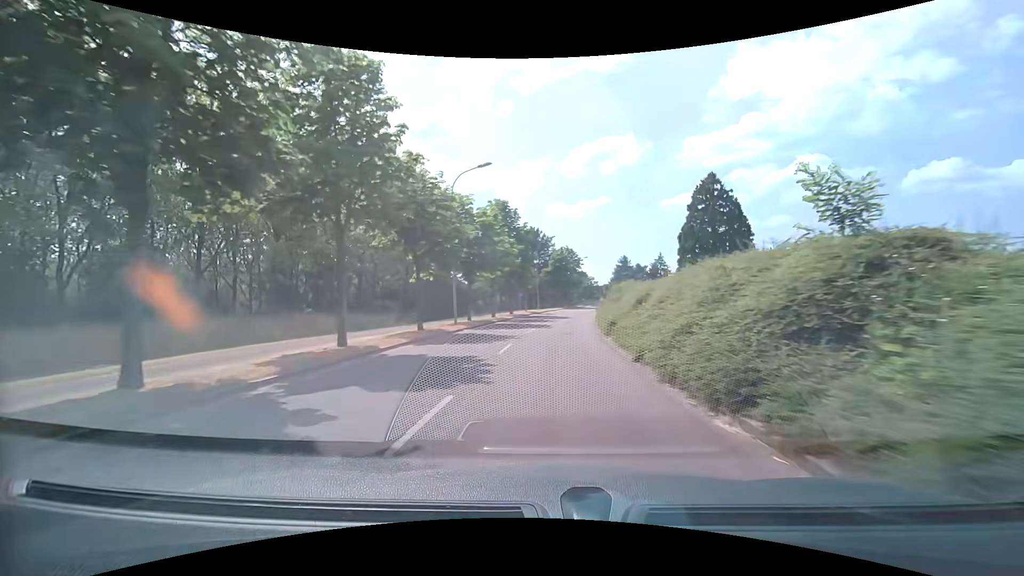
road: tertiary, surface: asphalt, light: Day
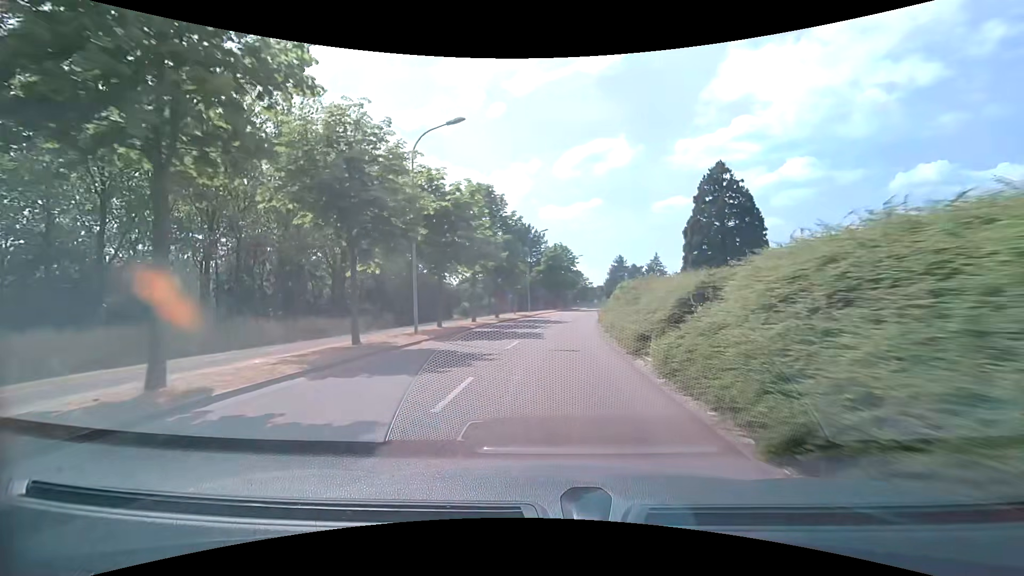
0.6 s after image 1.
(0.0, +7.1) m; +1°
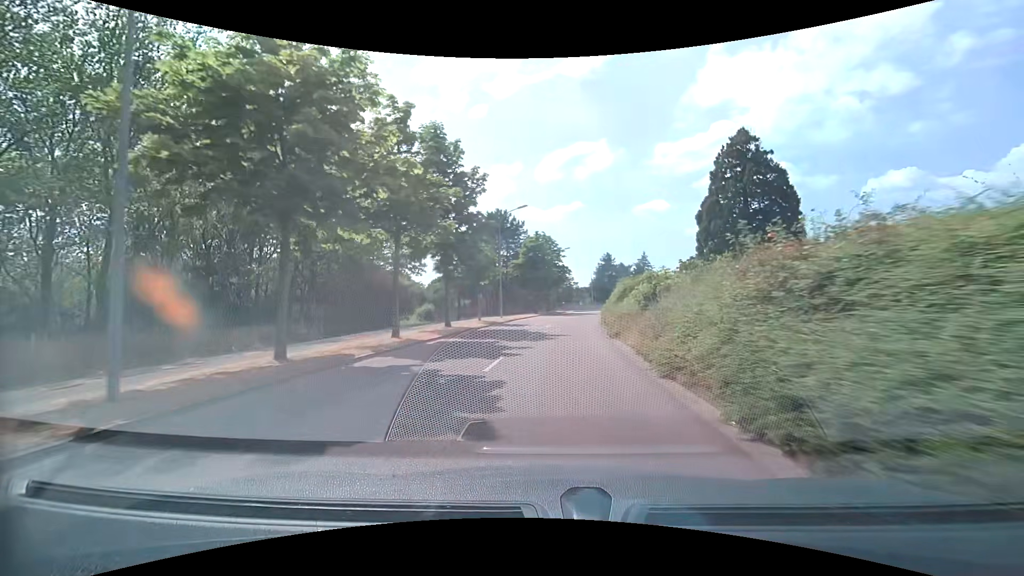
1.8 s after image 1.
(+0.3, +14.1) m; +2°
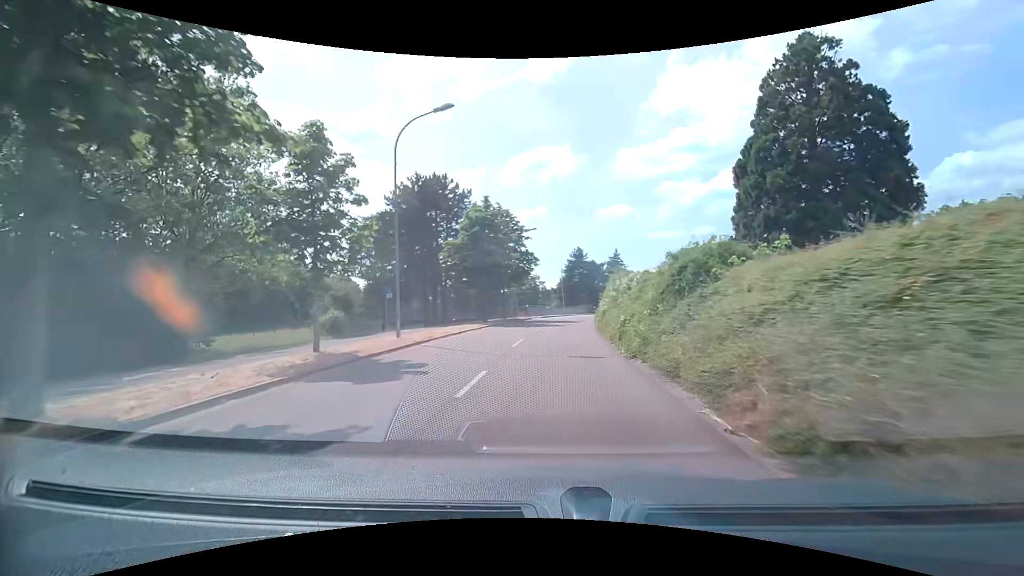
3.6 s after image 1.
(+0.6, +20.5) m; +4°
(0, +10) (0, +20) (+1, +30) (+2, +40) (+3, +50) (+4, +60) (+6, +70) (+8, +79) (+10, +89) (+13, +99) m
